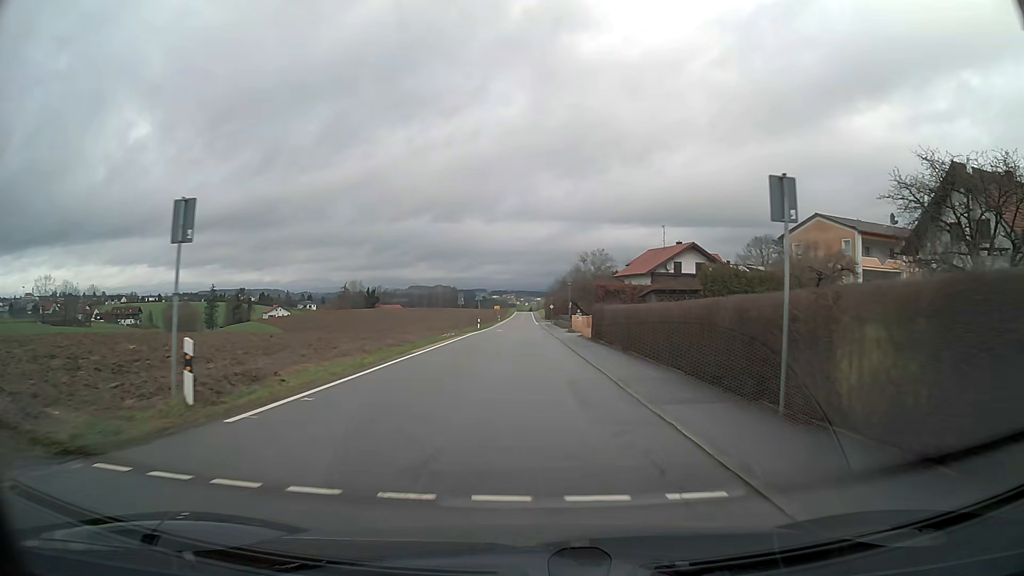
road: tertiary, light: Day
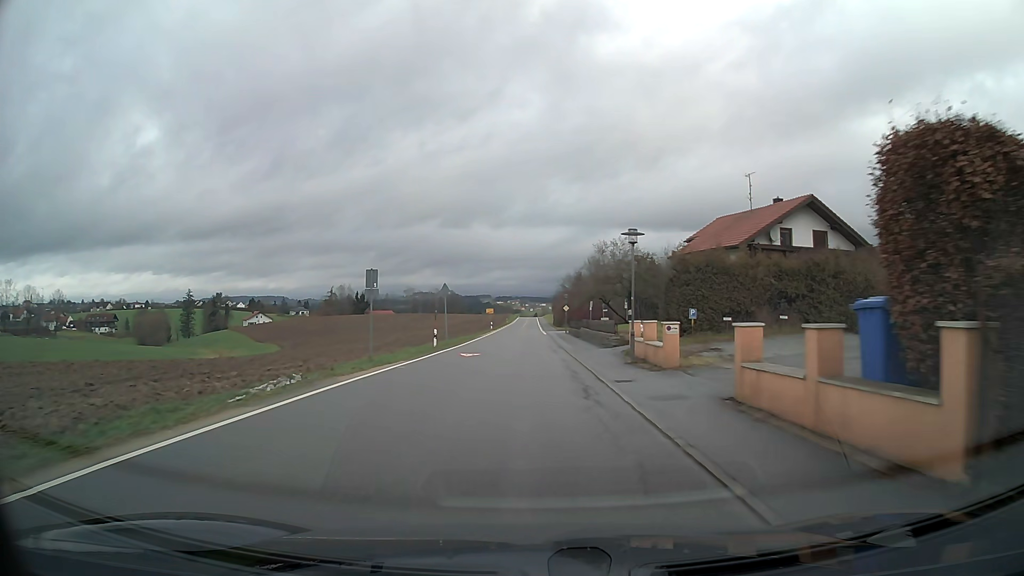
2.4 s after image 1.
(-0.1, +30.9) m; -1°
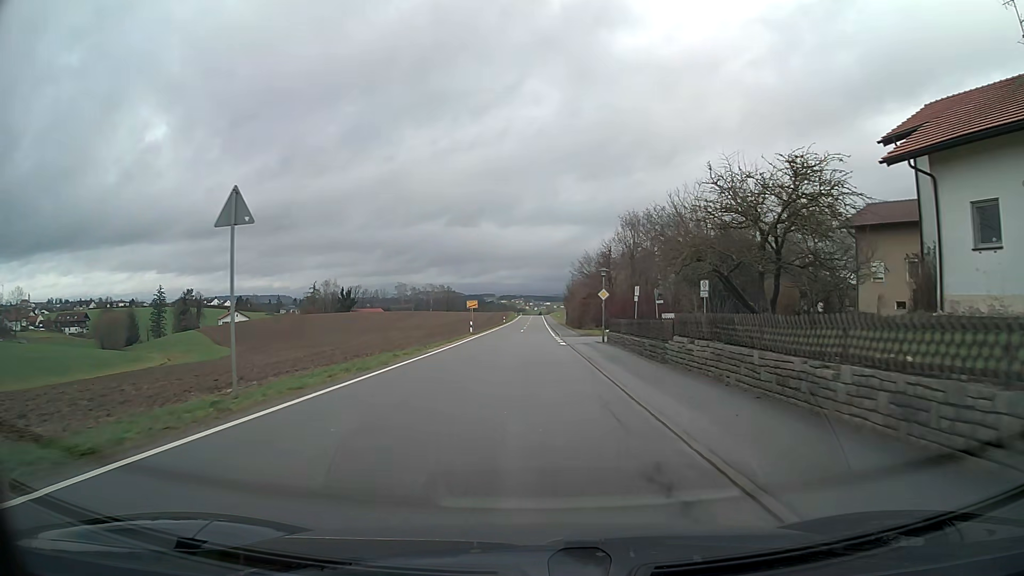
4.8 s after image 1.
(-0.1, +31.2) m; 0°
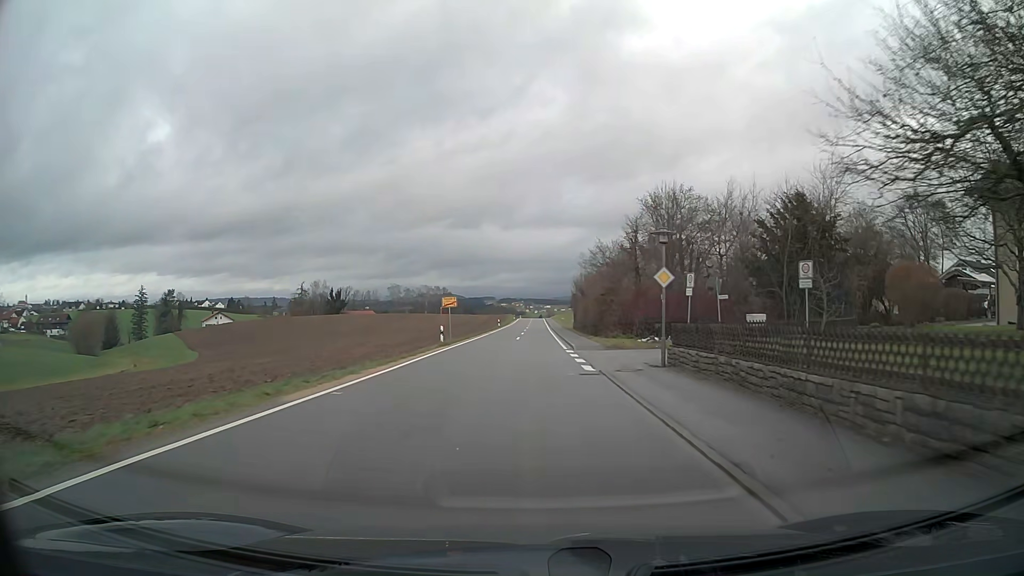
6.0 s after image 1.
(0.0, +15.7) m; 0°
(0, +10) (0, +20) (0, +30) (0, +40) (0, +50) (0, +60) (0, +70) (0, +80) (+1, +90) (+1, +100) m
